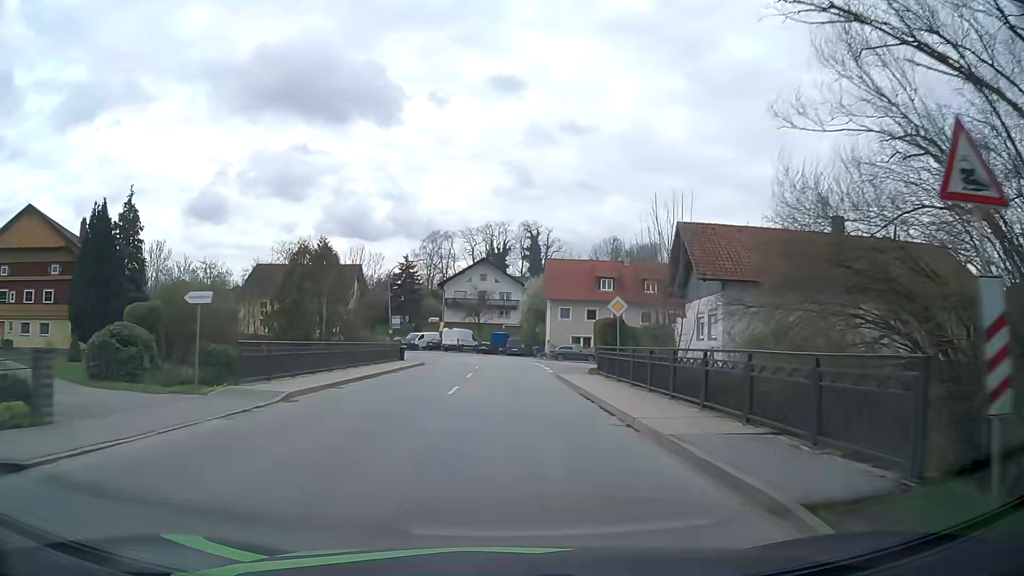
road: secondary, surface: asphalt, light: Day
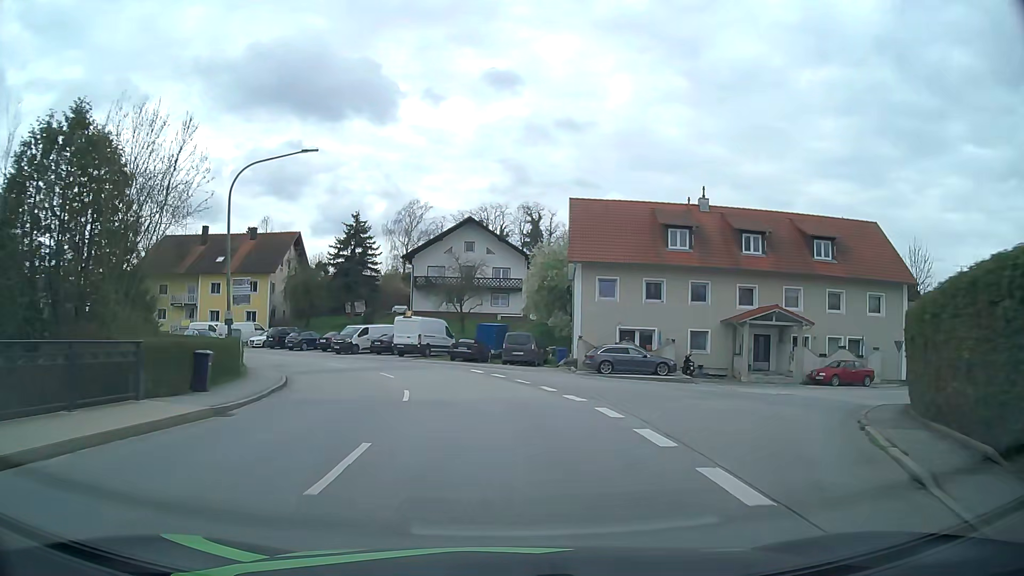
(+0.3, +30.0) m; +1°
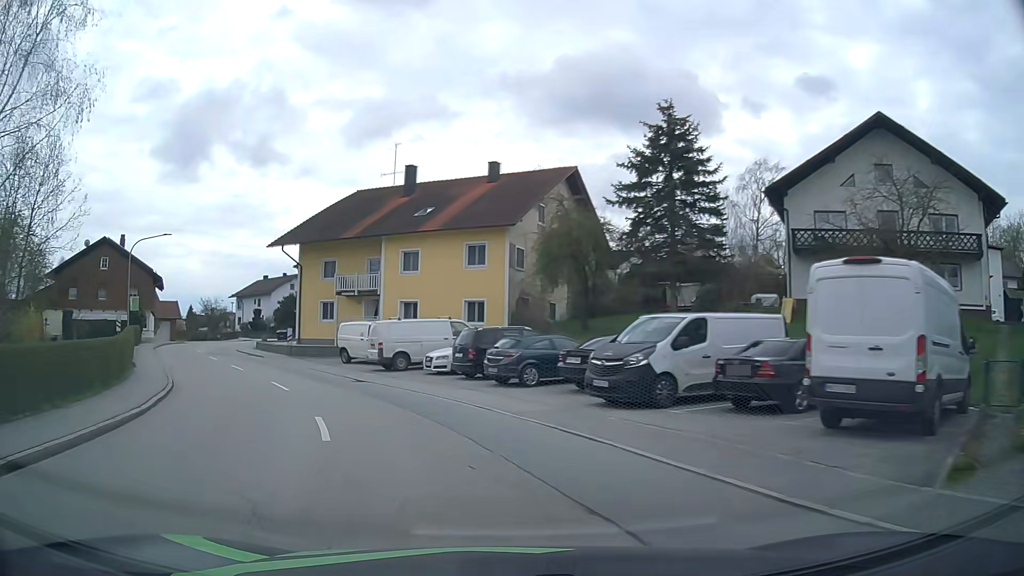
(-5.7, +31.9) m; -28°
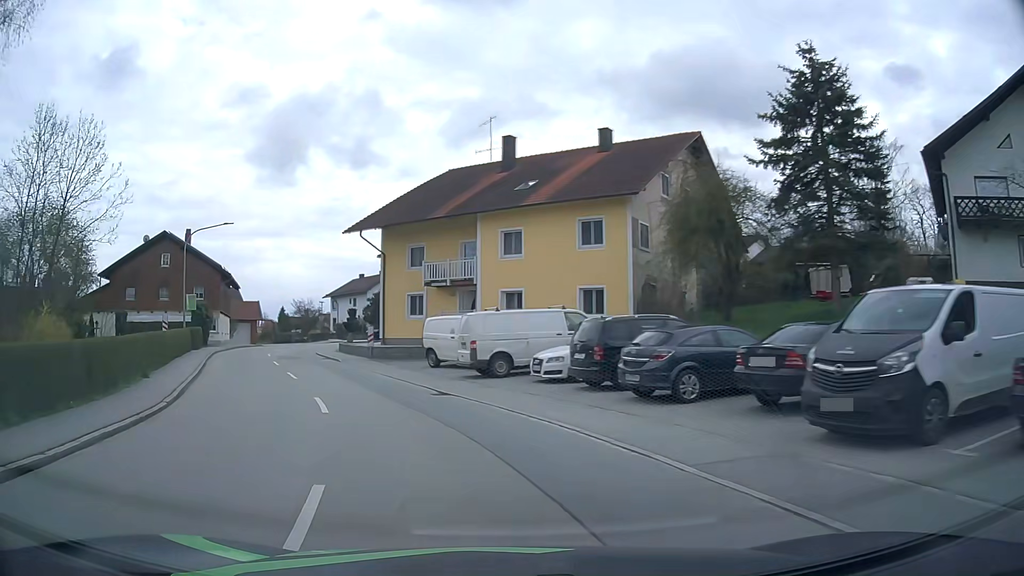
(-0.5, +6.2) m; -9°
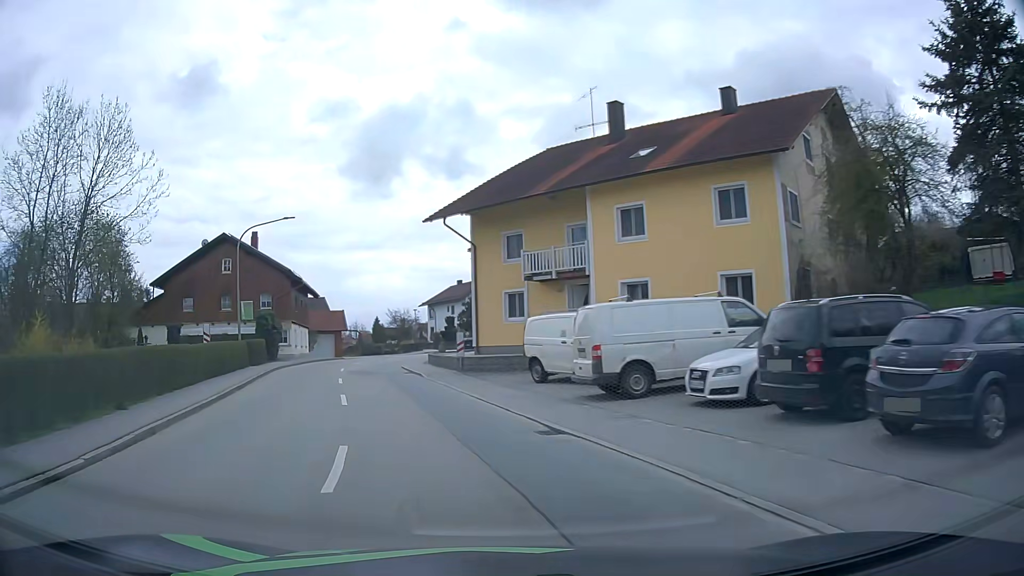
(-0.5, +6.3) m; -9°
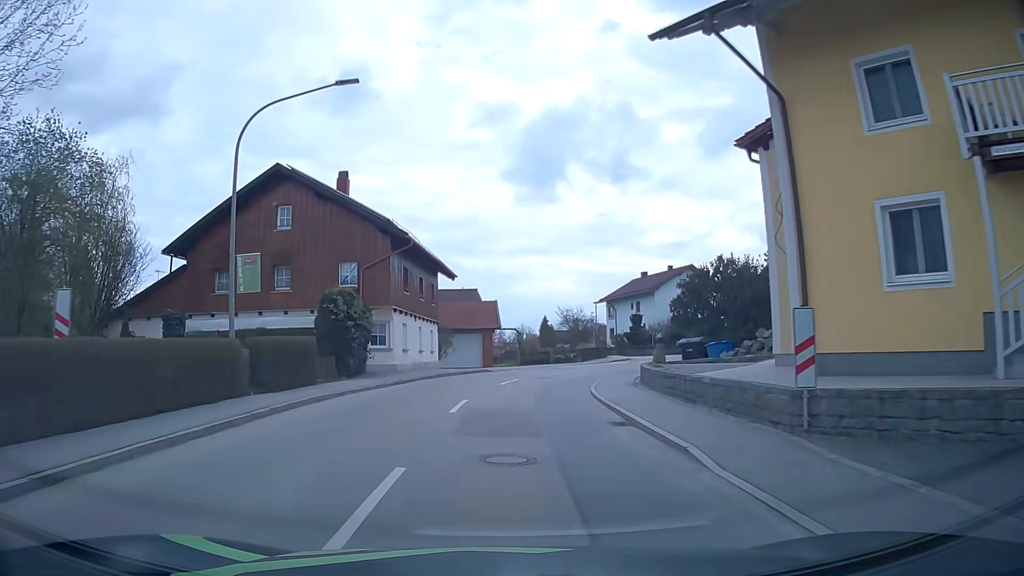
(-3.2, +18.9) m; -14°
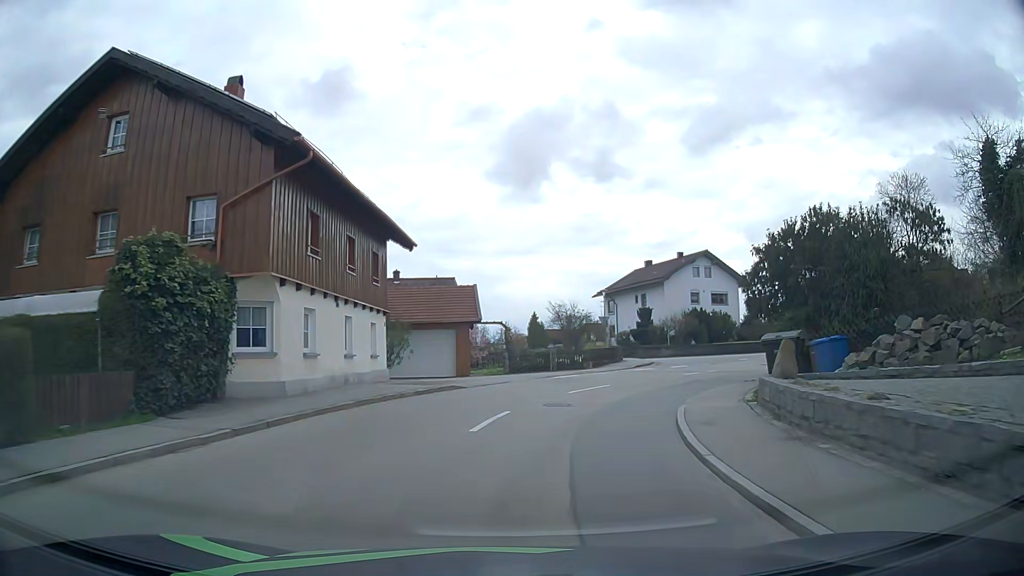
(0.0, +12.1) m; +1°
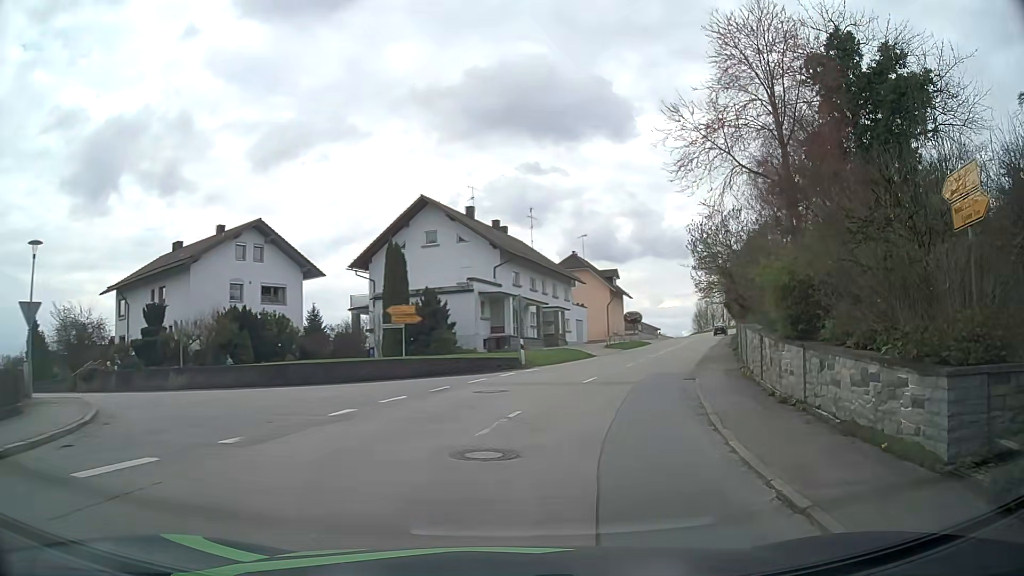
(+6.7, +23.8) m; +39°
(0, +10) (-4, +19) (-13, +24) (-21, +29) (-30, +34) (-38, +40) (-46, +46) (-54, +52) (-62, +58) (-69, +65) m
